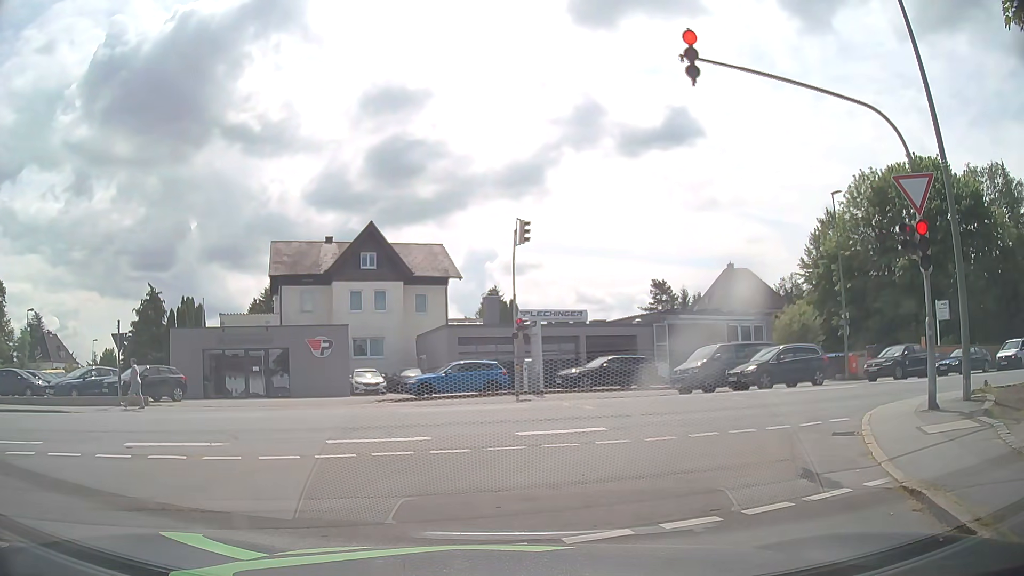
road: residential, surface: asphalt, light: Day
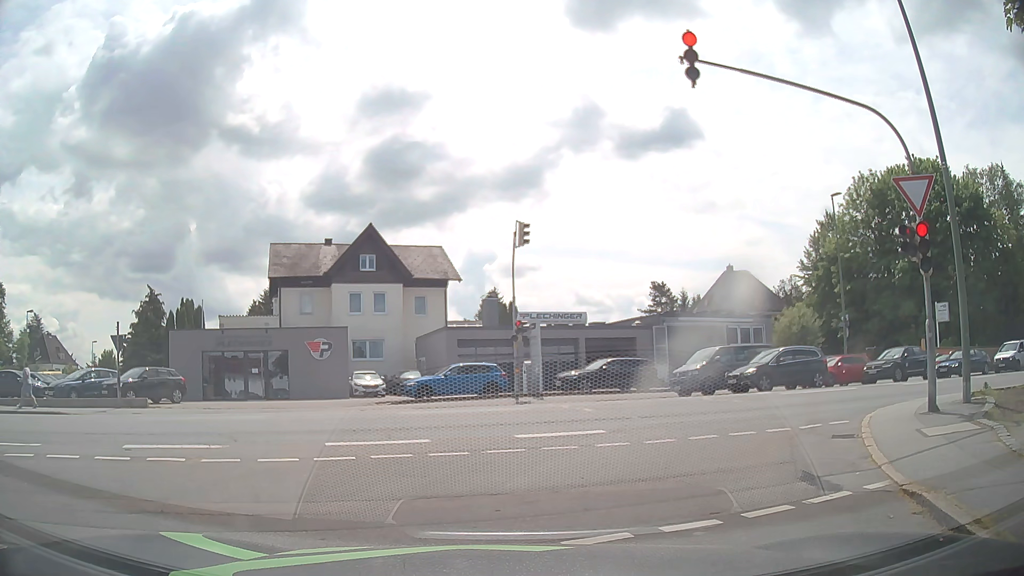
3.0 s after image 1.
(0.0, +0.1) m; 0°
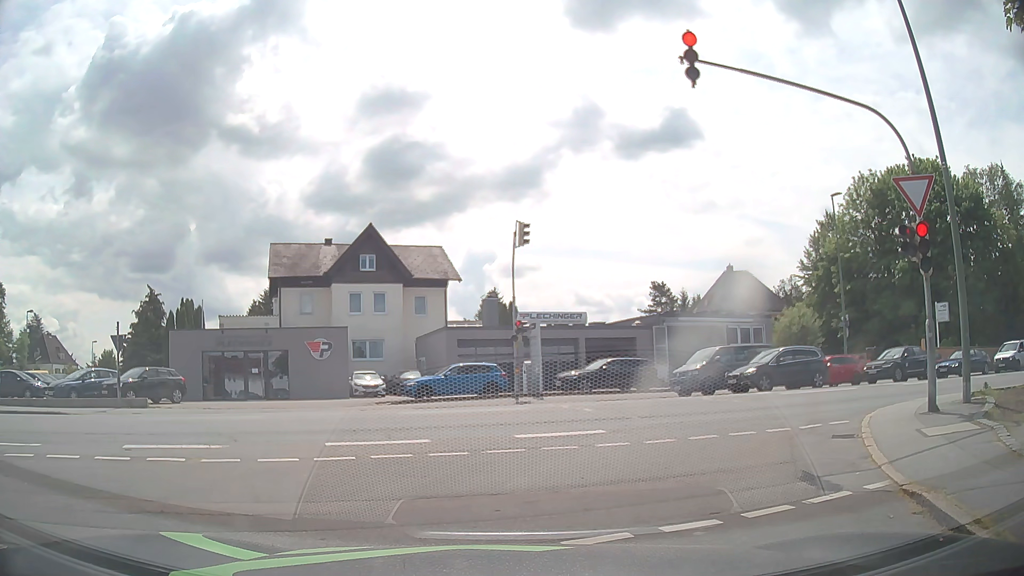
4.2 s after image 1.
(0.0, 0.0) m; 0°
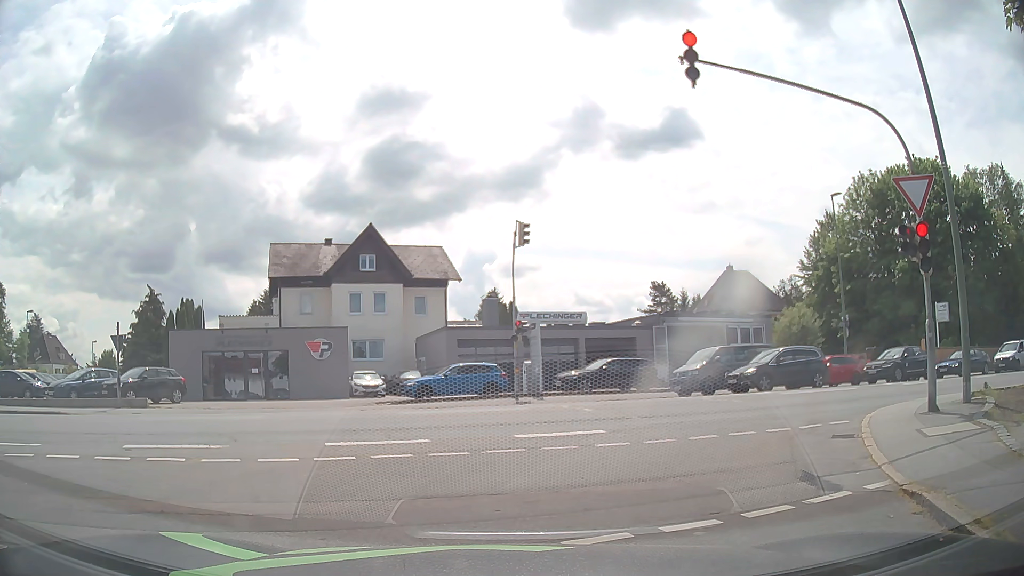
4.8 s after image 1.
(0.0, 0.0) m; 0°
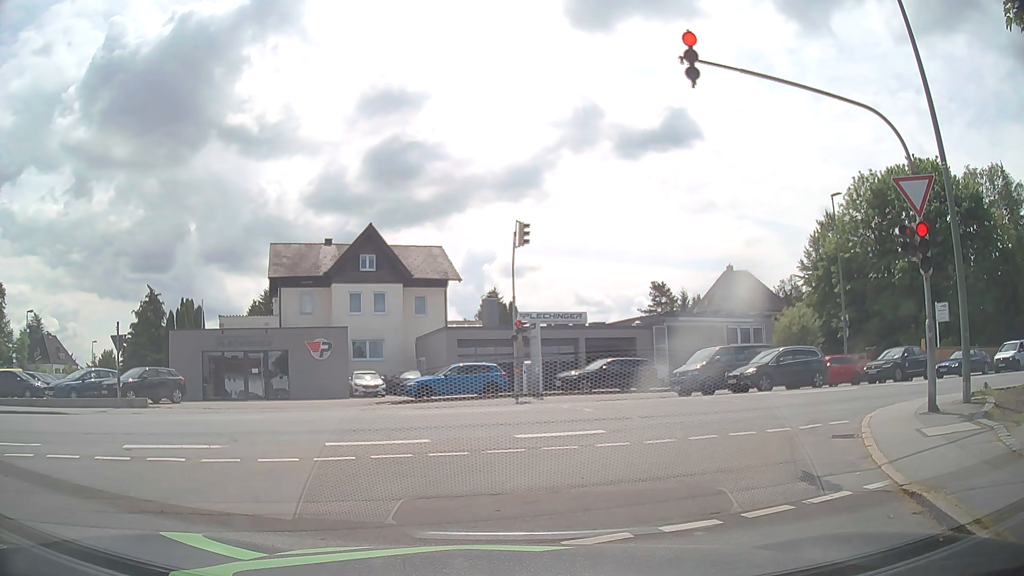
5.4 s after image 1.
(0.0, 0.0) m; 0°
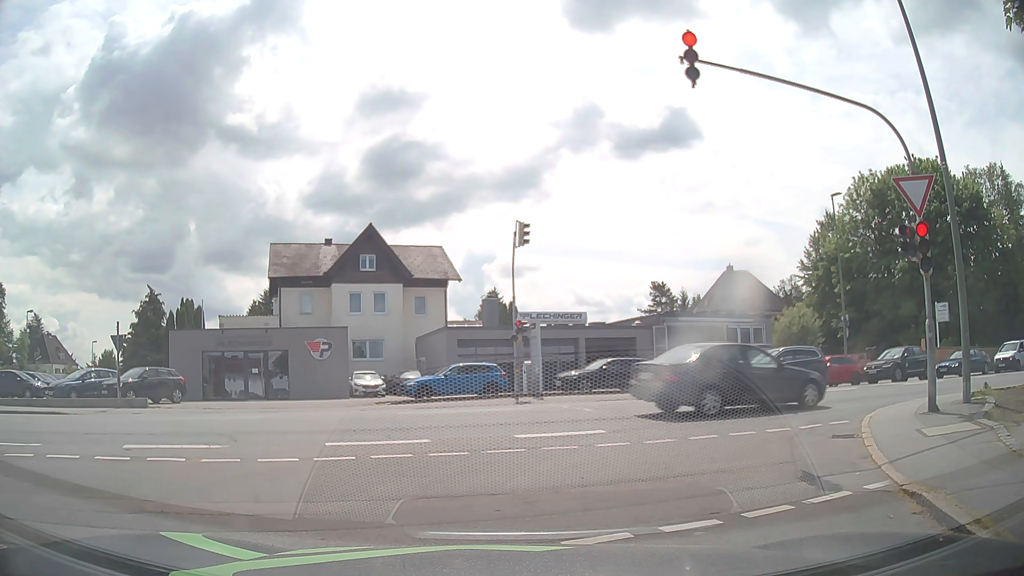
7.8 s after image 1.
(0.0, 0.0) m; 0°
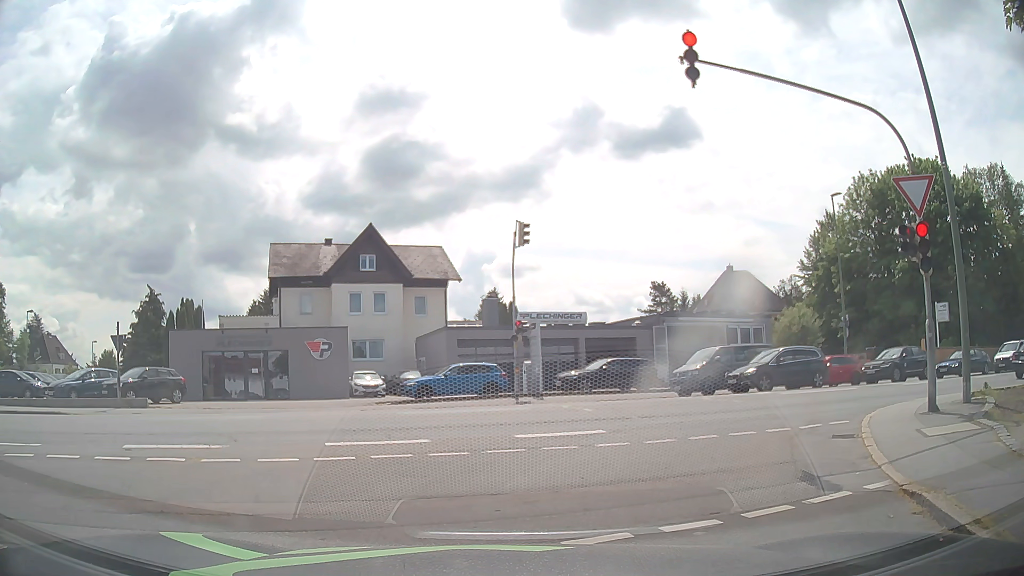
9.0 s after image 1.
(0.0, 0.0) m; 0°
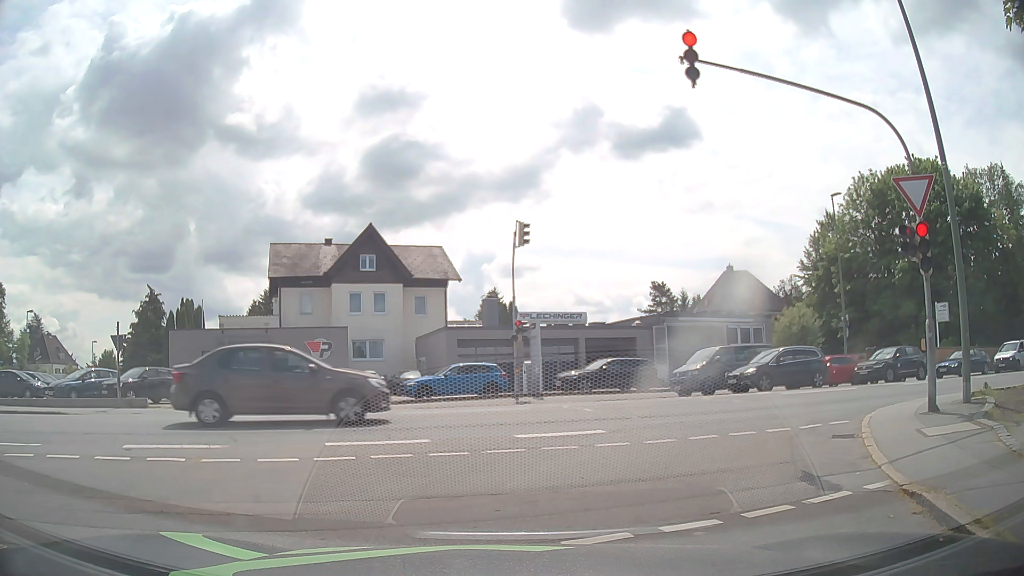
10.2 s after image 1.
(0.0, 0.0) m; 0°
